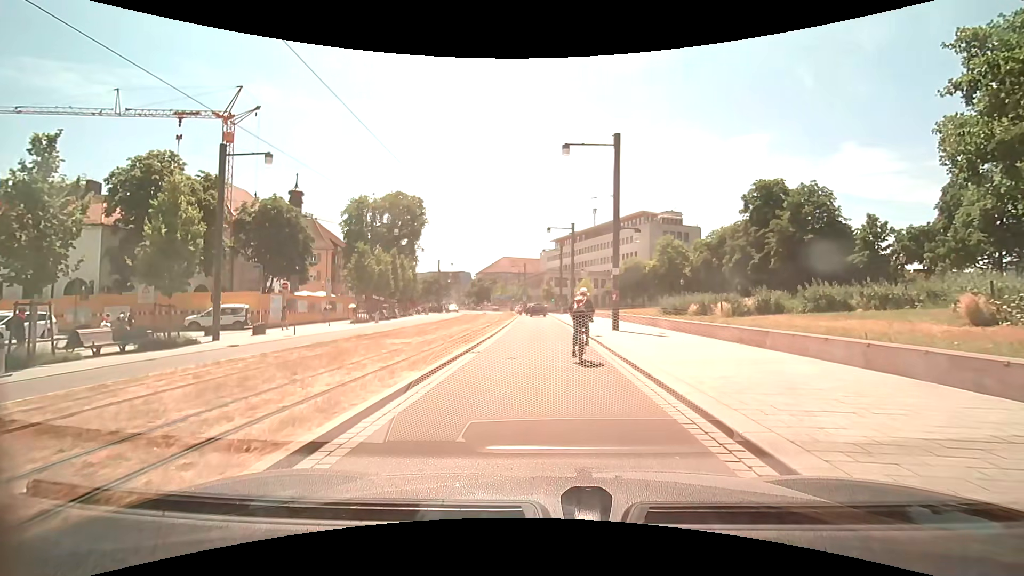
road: residential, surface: asphalt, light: Day
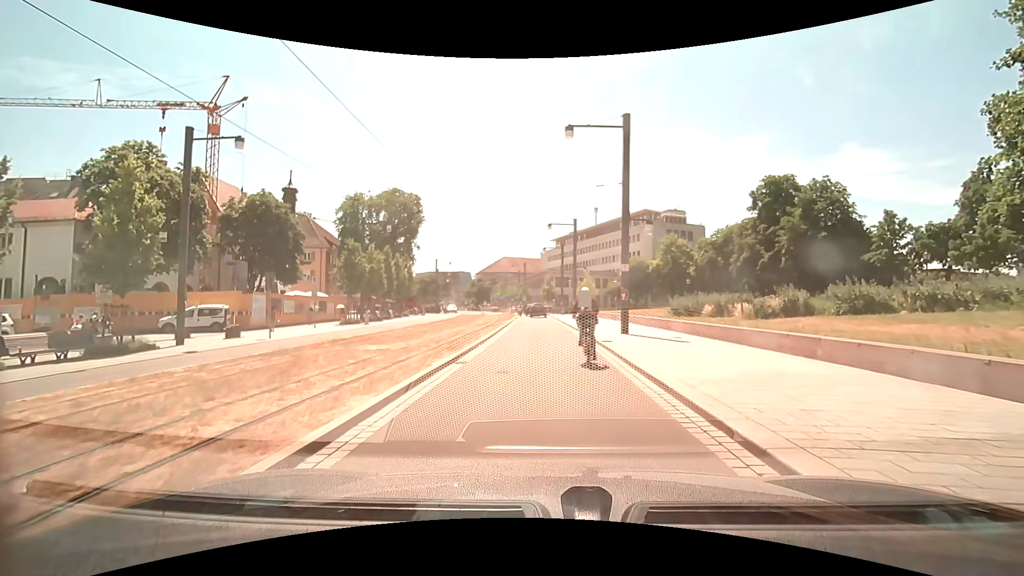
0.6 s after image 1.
(0.0, +2.5) m; 0°
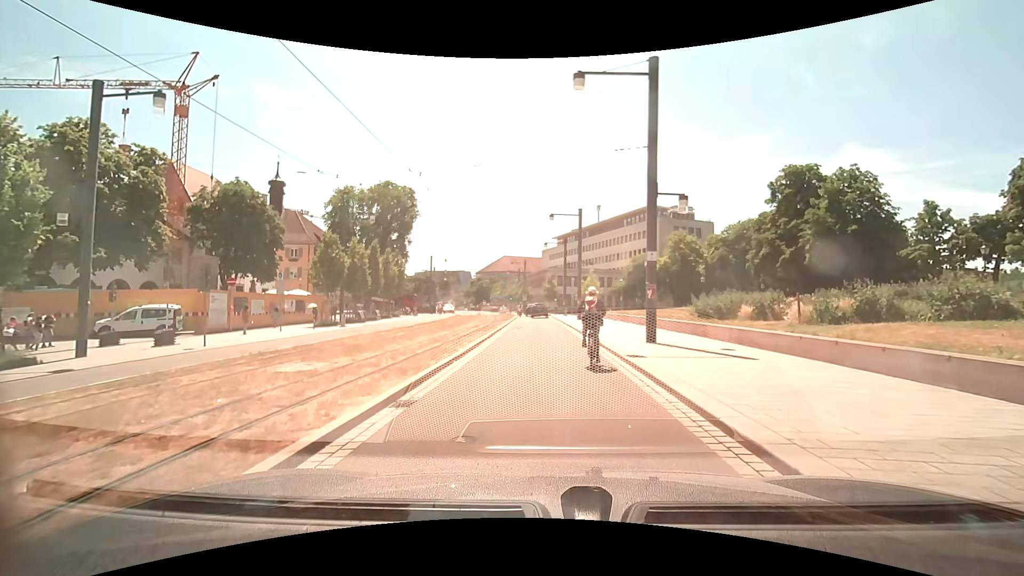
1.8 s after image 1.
(0.0, +4.9) m; 0°
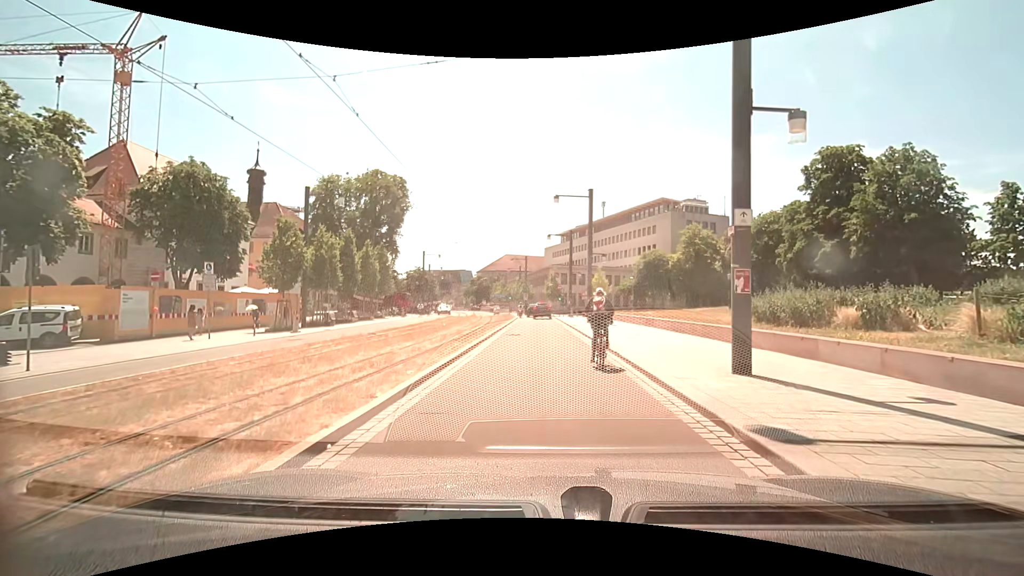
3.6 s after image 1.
(0.0, +7.1) m; -2°
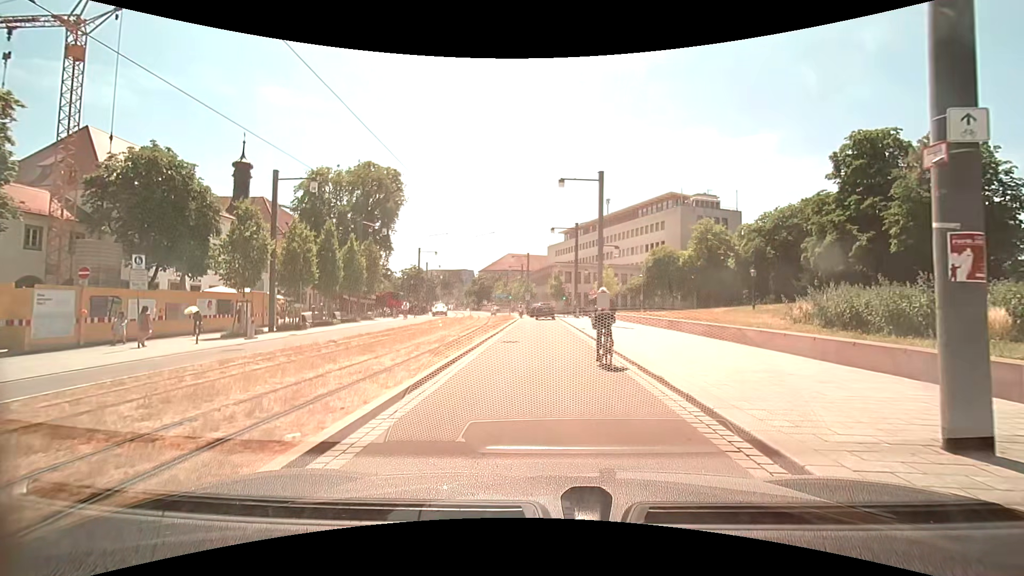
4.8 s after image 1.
(+0.1, +4.6) m; +1°
